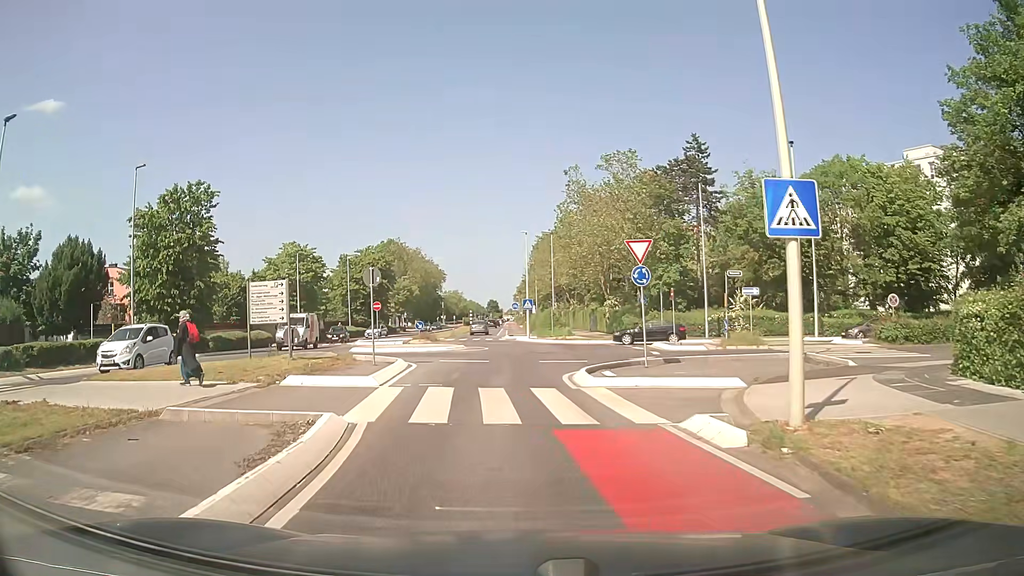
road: secondary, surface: asphalt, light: Day
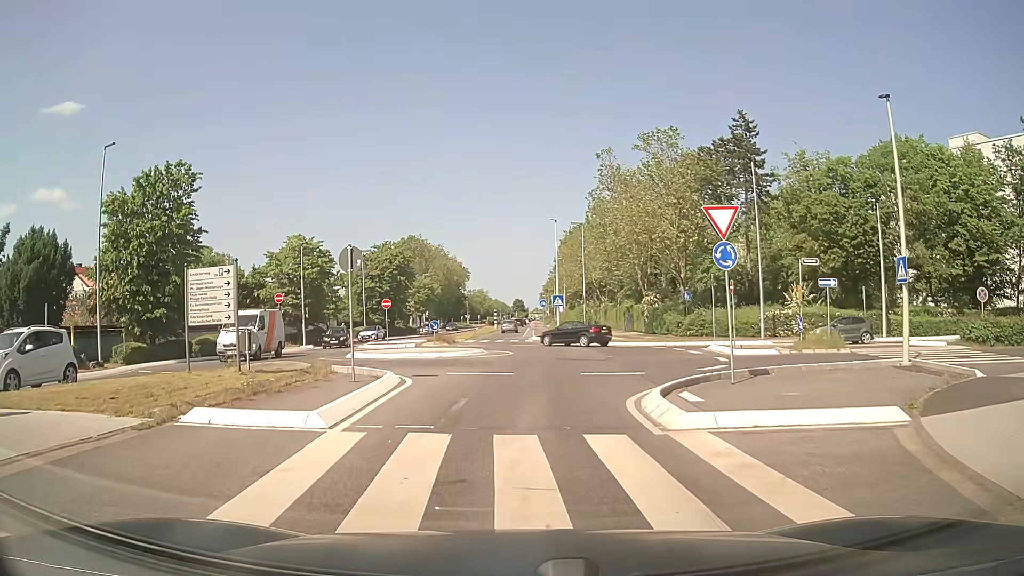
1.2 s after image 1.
(-0.1, +5.7) m; -2°
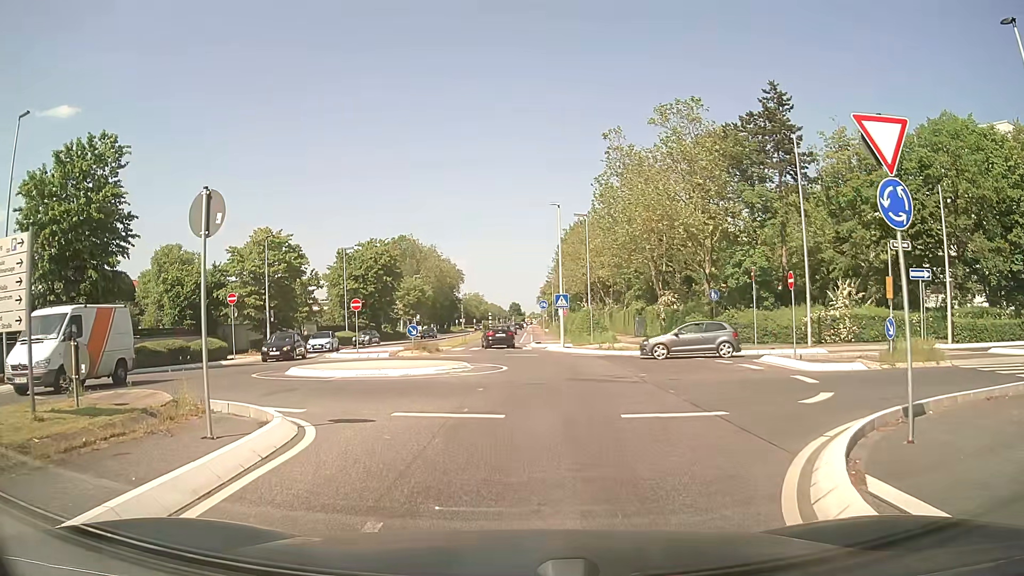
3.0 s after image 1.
(+0.1, +7.0) m; +1°
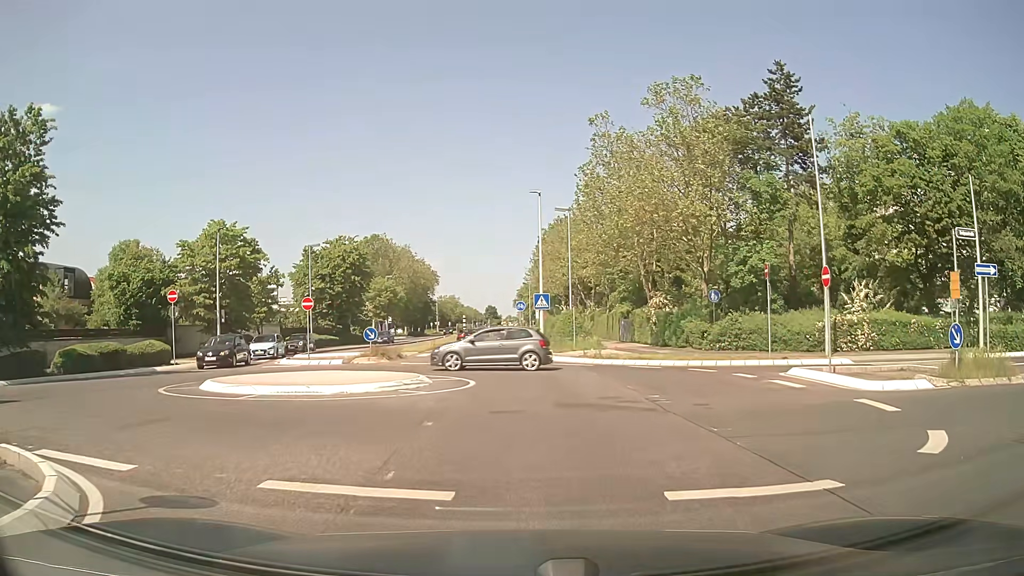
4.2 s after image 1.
(+0.1, +4.5) m; +2°
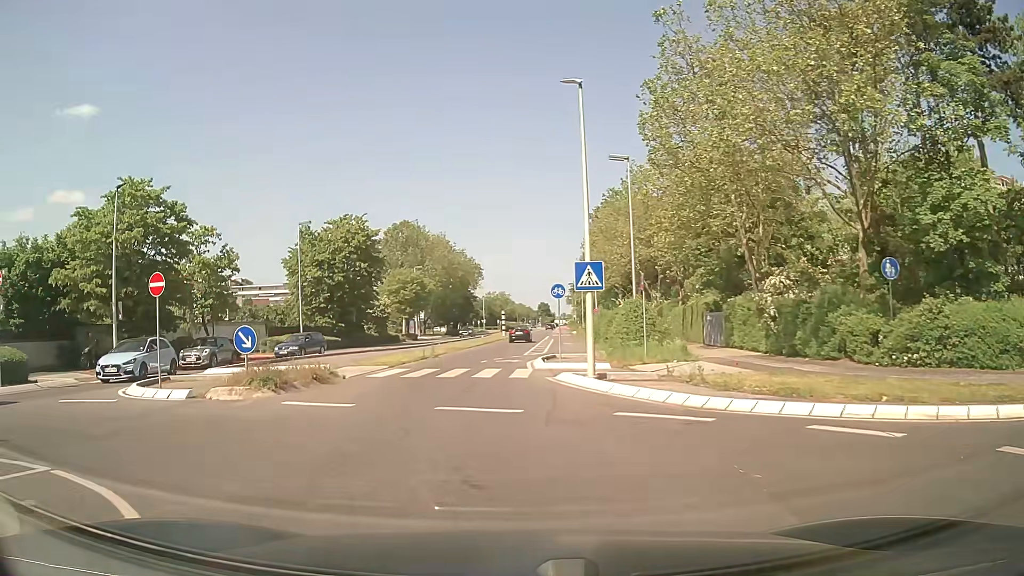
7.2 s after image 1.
(+0.8, +15.5) m; -5°
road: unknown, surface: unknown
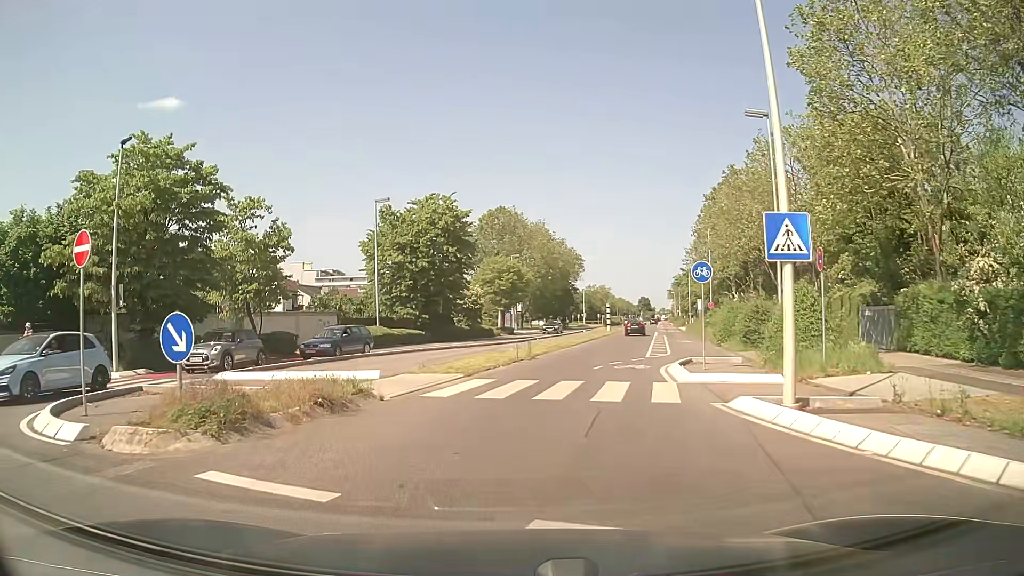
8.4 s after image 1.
(-0.6, +7.2) m; -8°
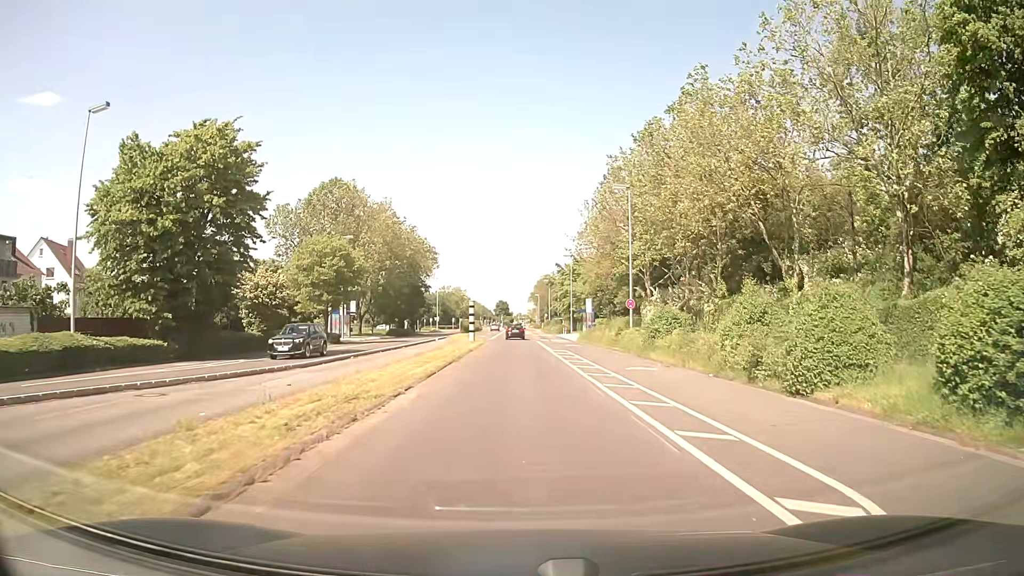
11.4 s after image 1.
(+2.0, +23.0) m; +12°
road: secondary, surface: asphalt
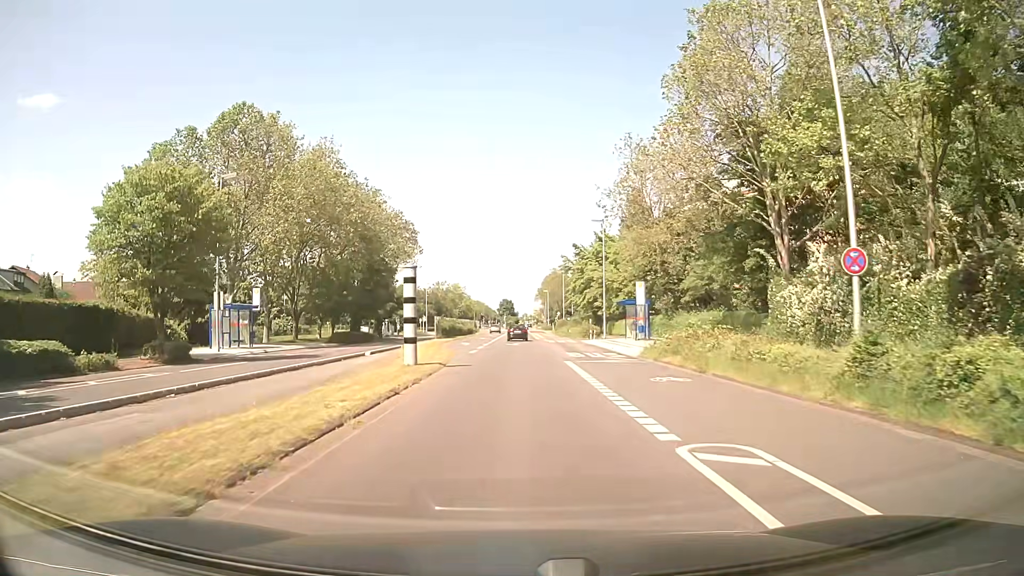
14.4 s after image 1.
(+0.1, +30.0) m; -1°
(0, +10) (0, +20) (0, +30) (0, +40) (0, +50) (0, +60) (0, +70) (0, +80) (0, +90) (0, +100) m
